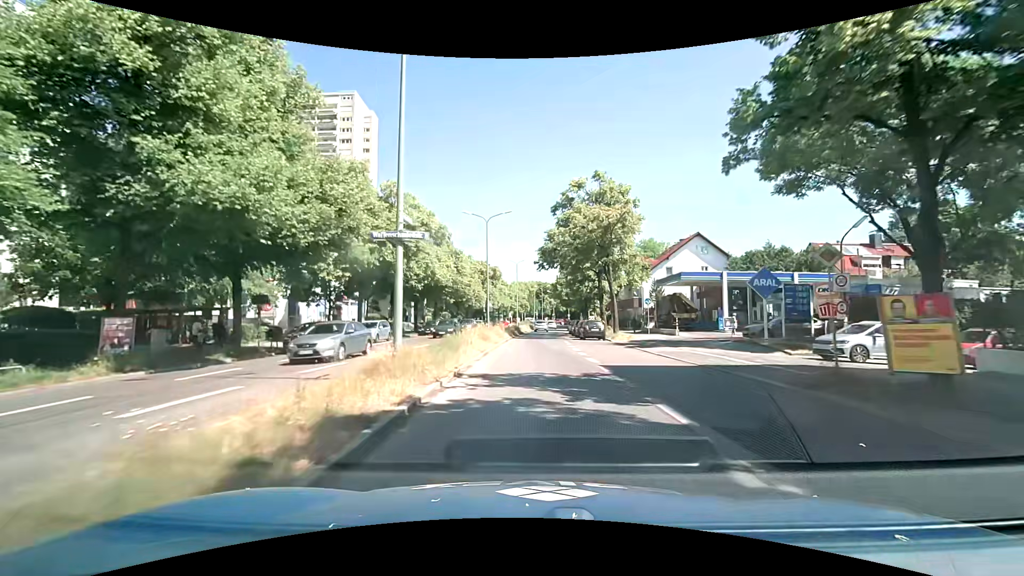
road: secondary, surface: asphalt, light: Day
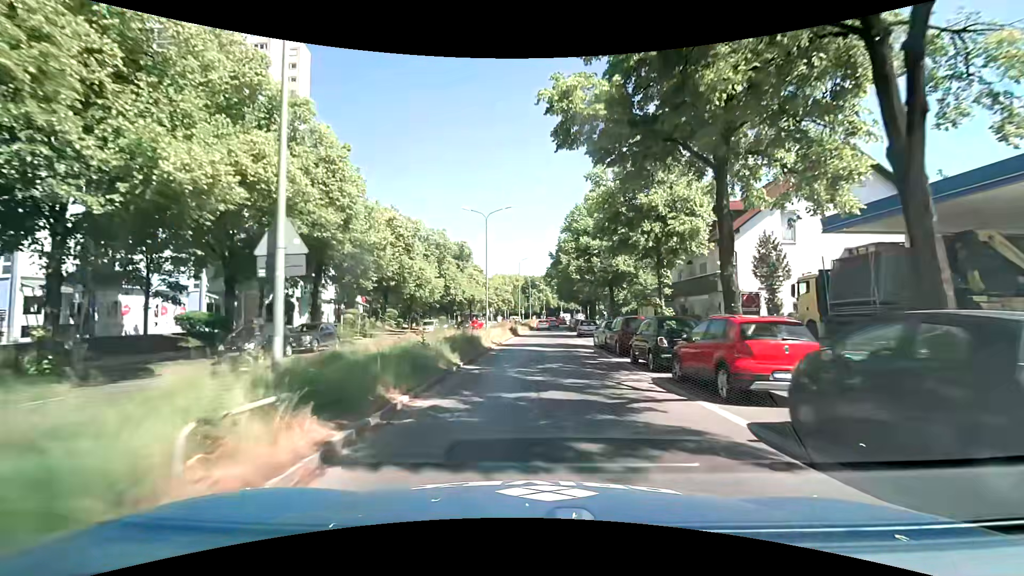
(+0.4, +33.1) m; +1°
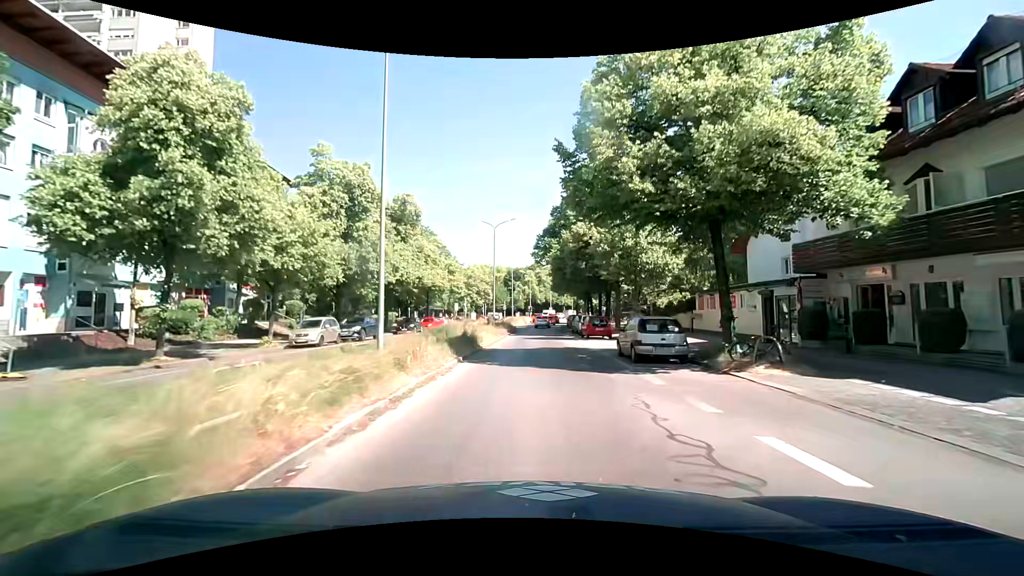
(+0.4, +25.6) m; +2°
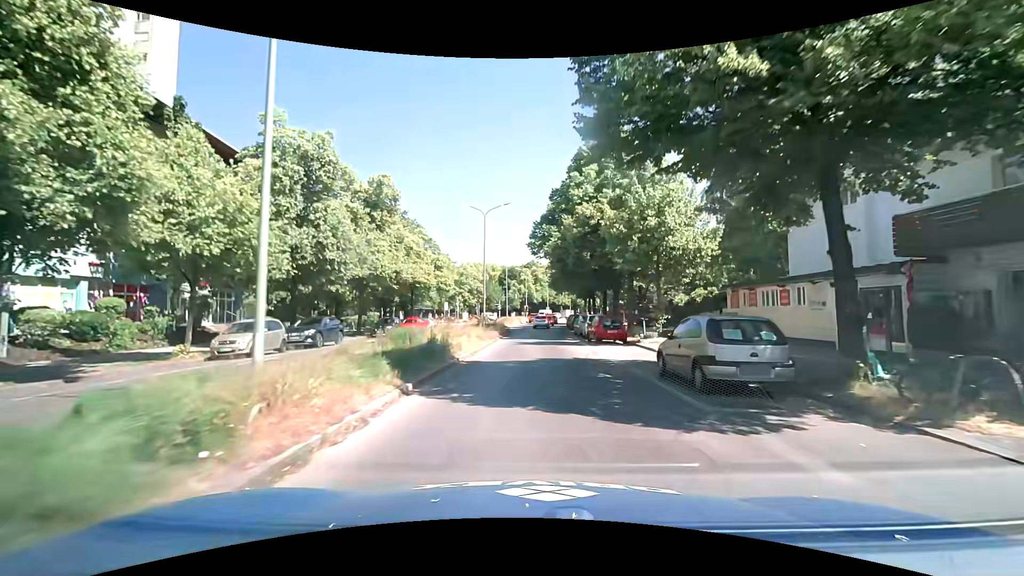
(0.0, +6.2) m; 0°
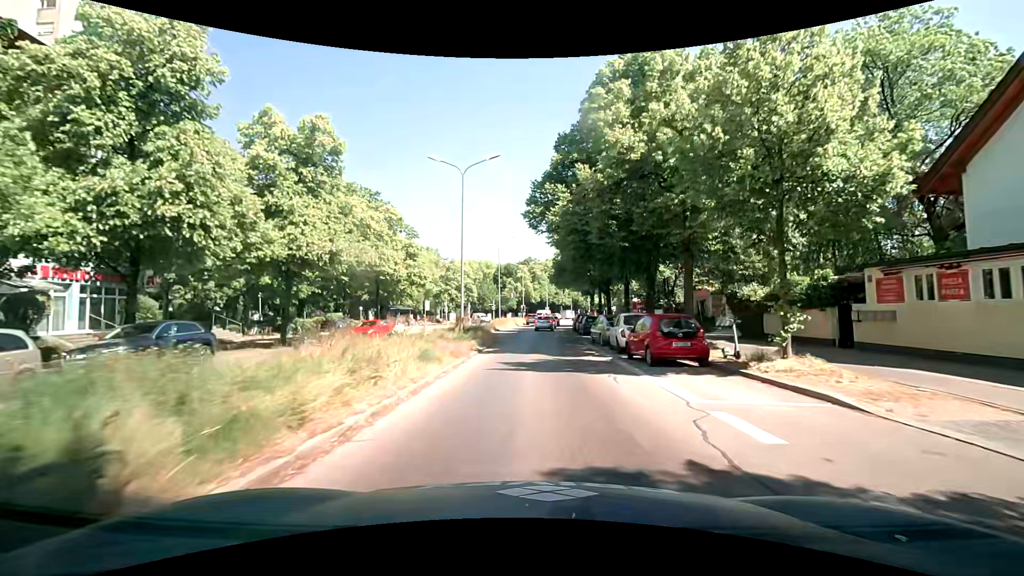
(+0.1, +11.8) m; +1°
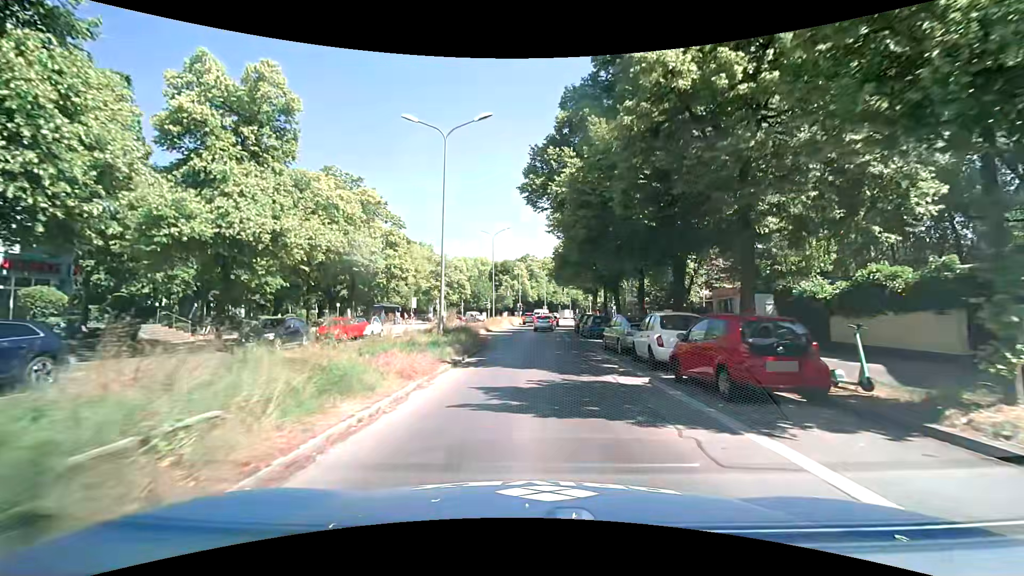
(0.0, +5.5) m; 0°
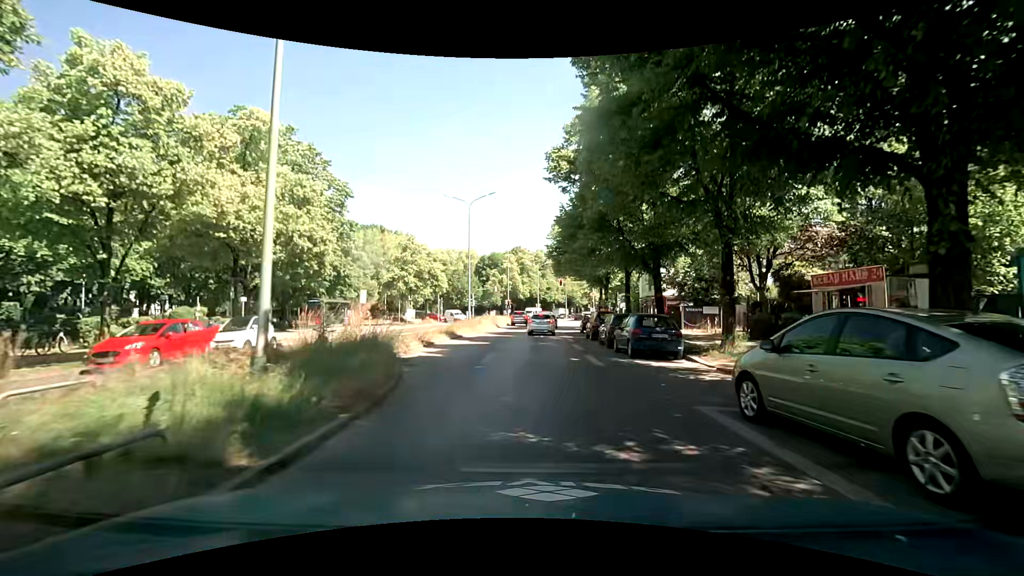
(+0.1, +14.2) m; +1°
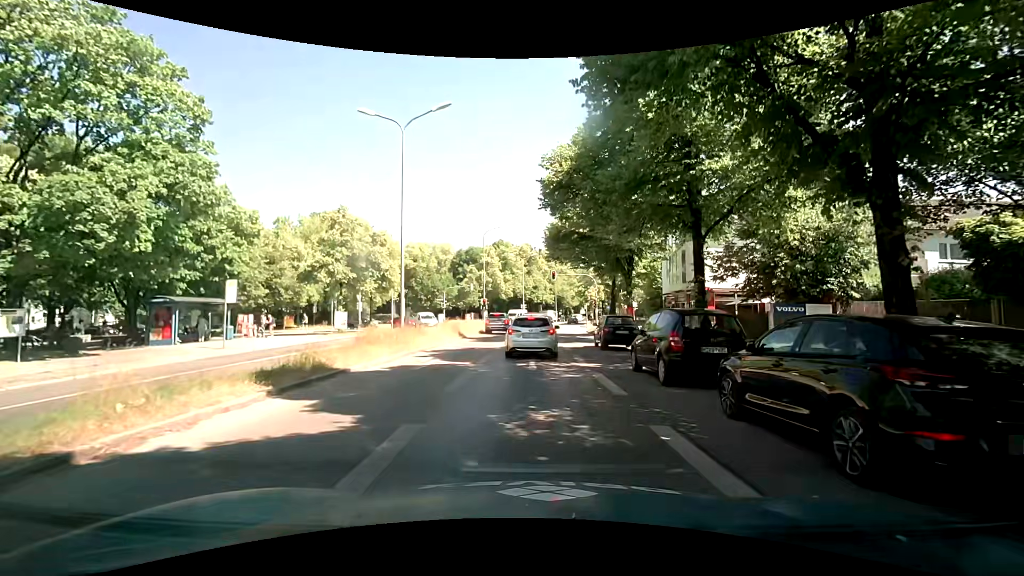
(+0.2, +16.1) m; 0°
